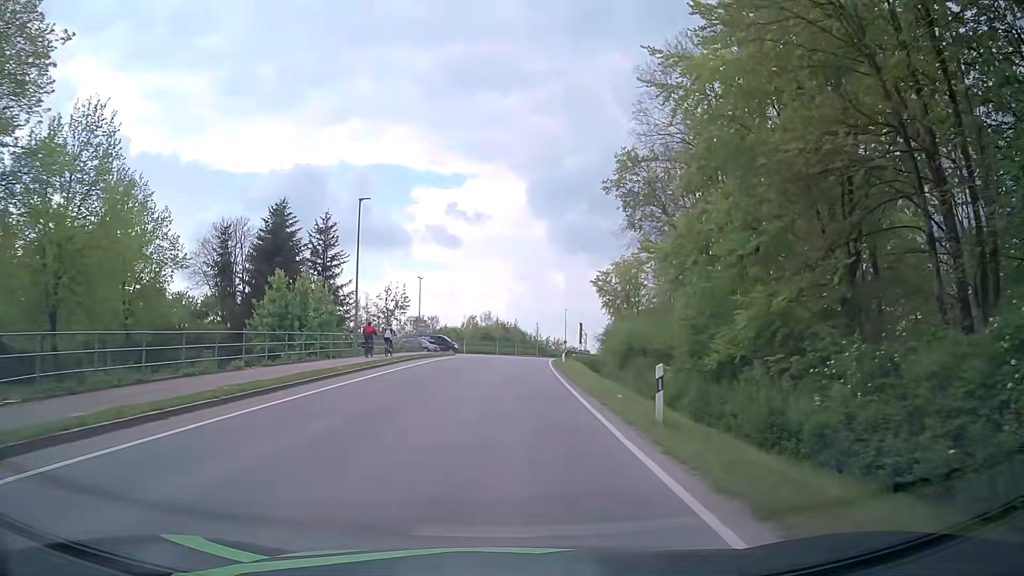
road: tertiary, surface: asphalt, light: Day
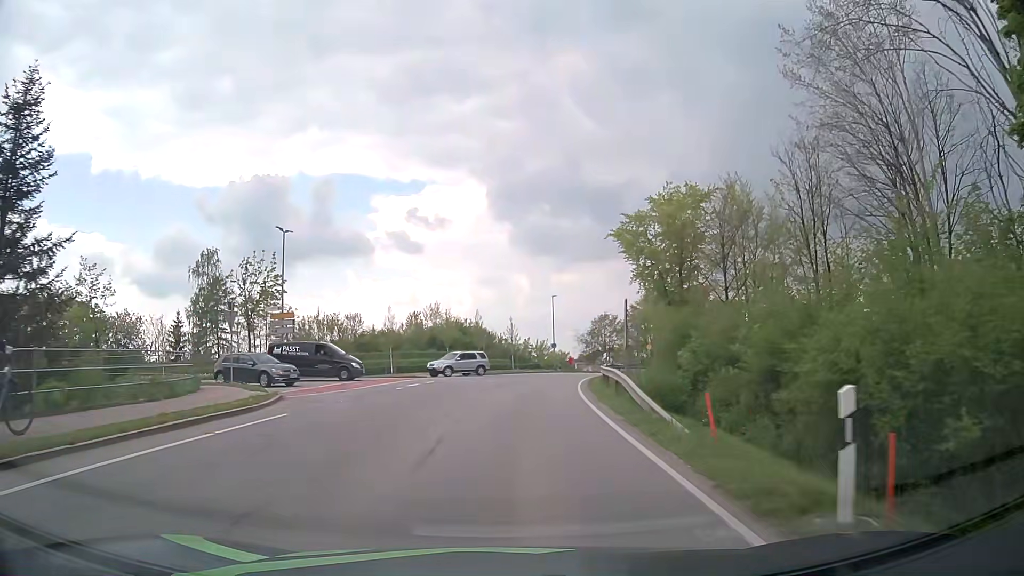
(+0.7, +37.8) m; +2°
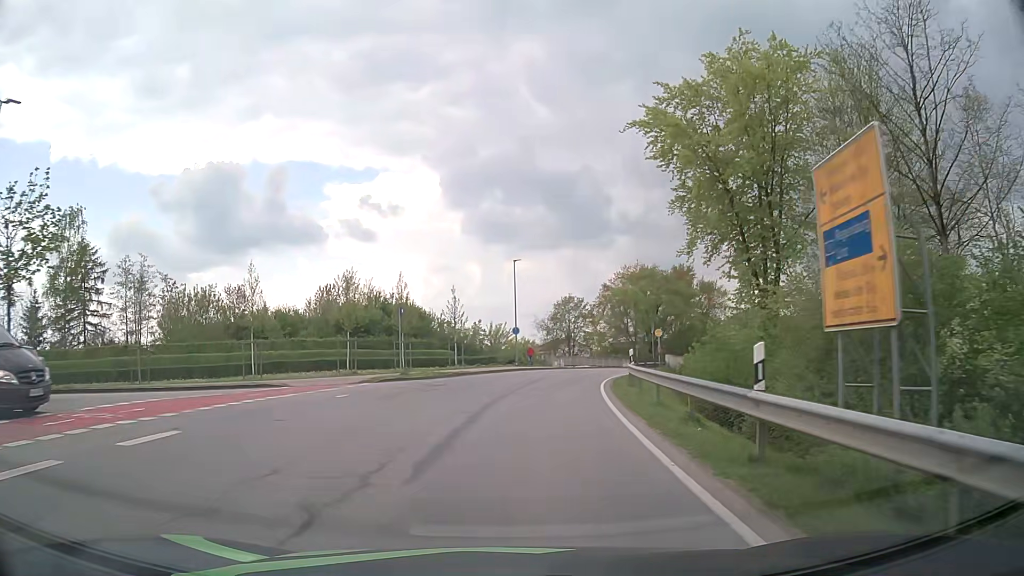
(+0.8, +21.8) m; +4°
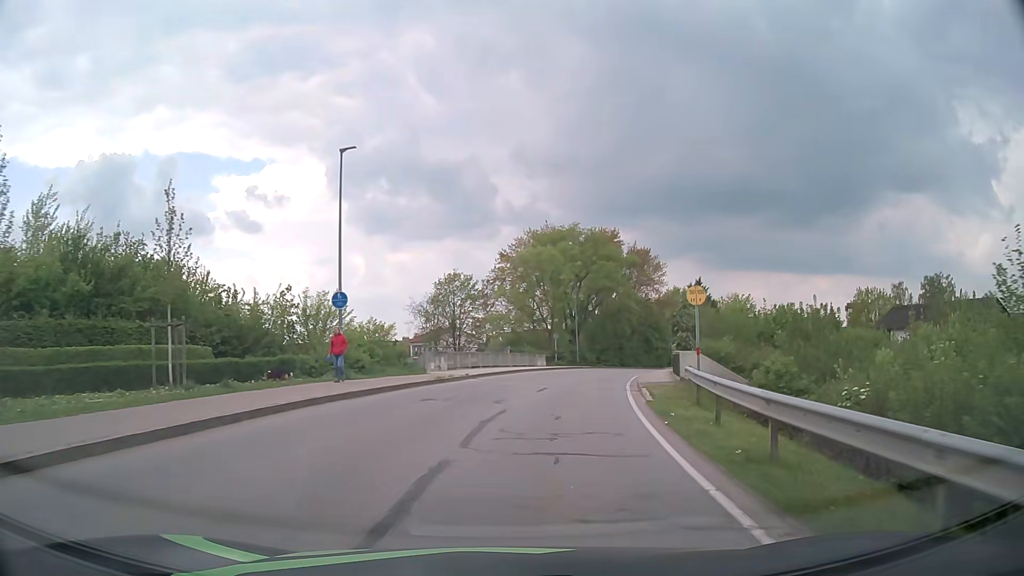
(+2.2, +28.1) m; +10°
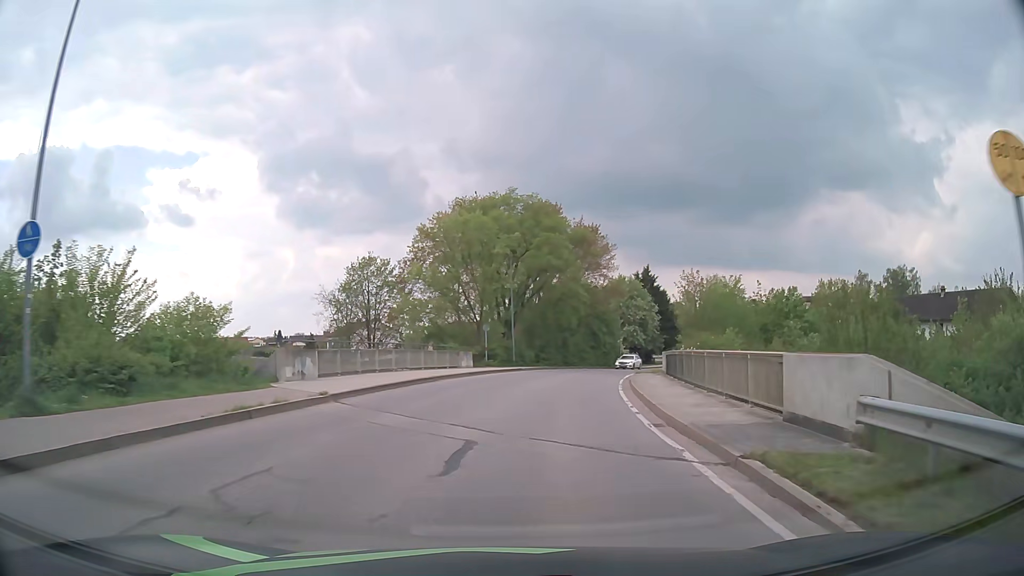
(+0.7, +13.6) m; +6°
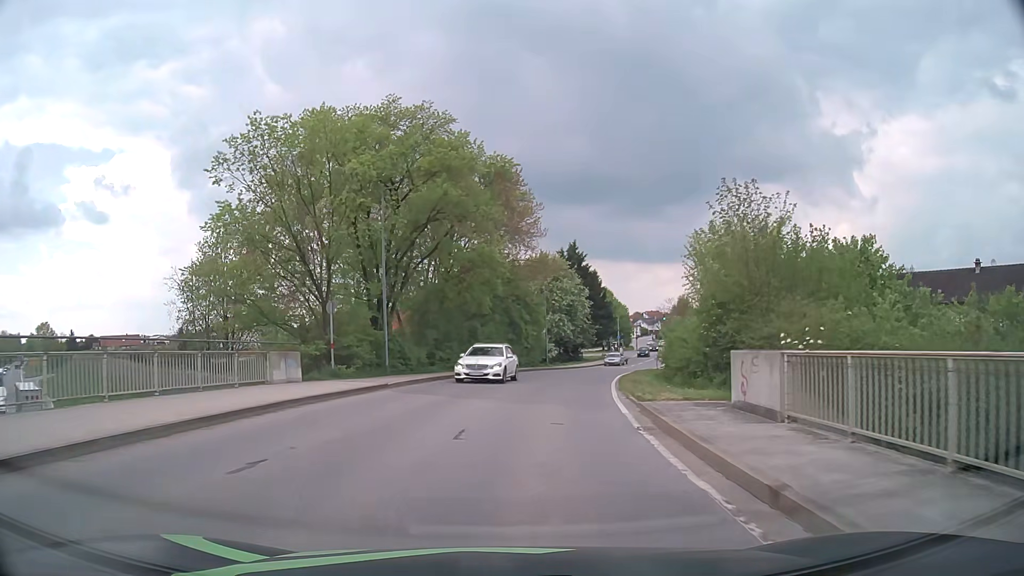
(+1.5, +20.0) m; +8°
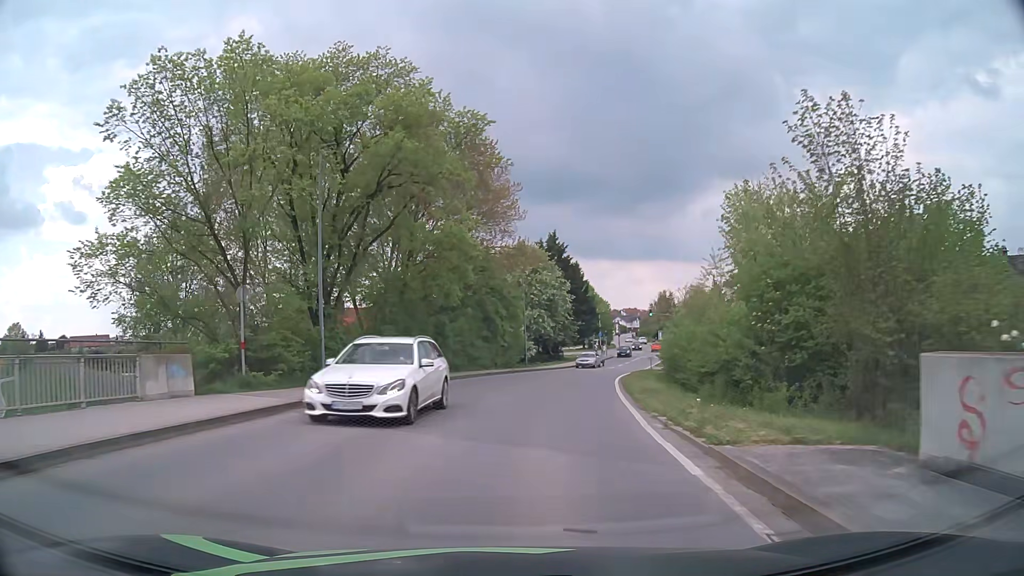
(+0.1, +6.7) m; +2°
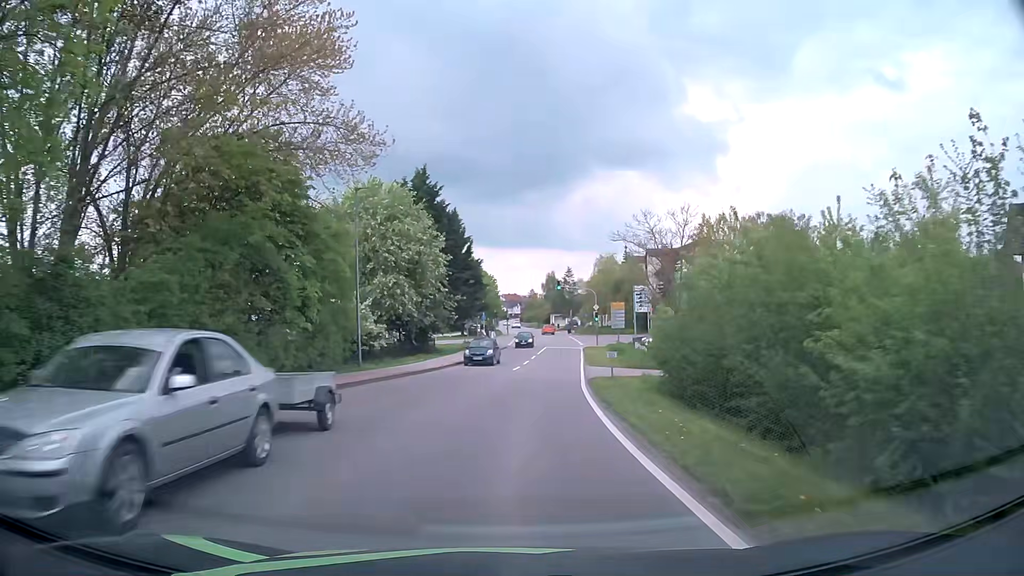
(+2.3, +26.2) m; +11°
(0, +10) (+1, +20) (+1, +30) (+2, +40) (+3, +50) (+4, +60) (+5, +70) (+1, +79) (-7, +84) (-17, +86) m
